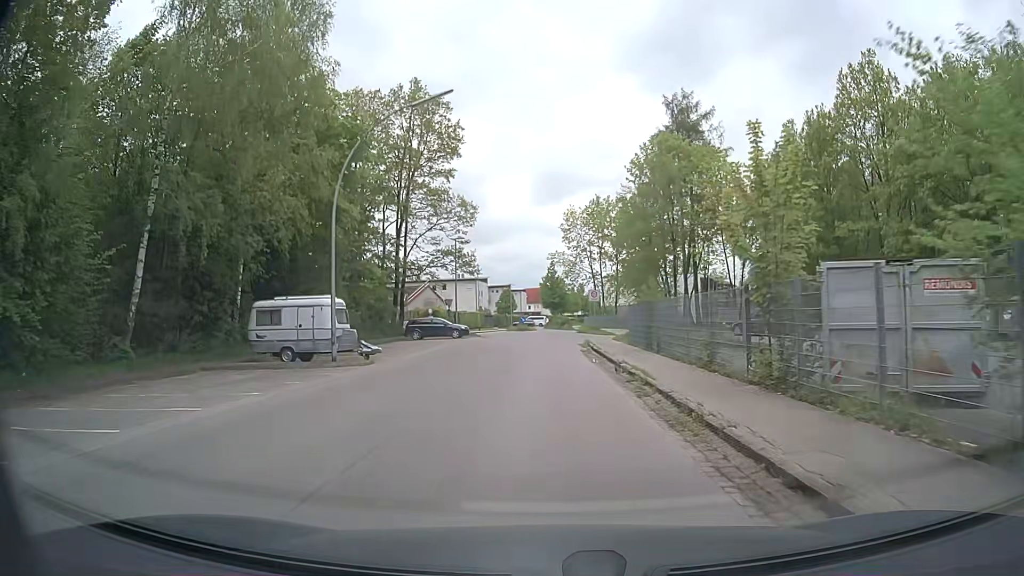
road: residential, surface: asphalt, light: Day
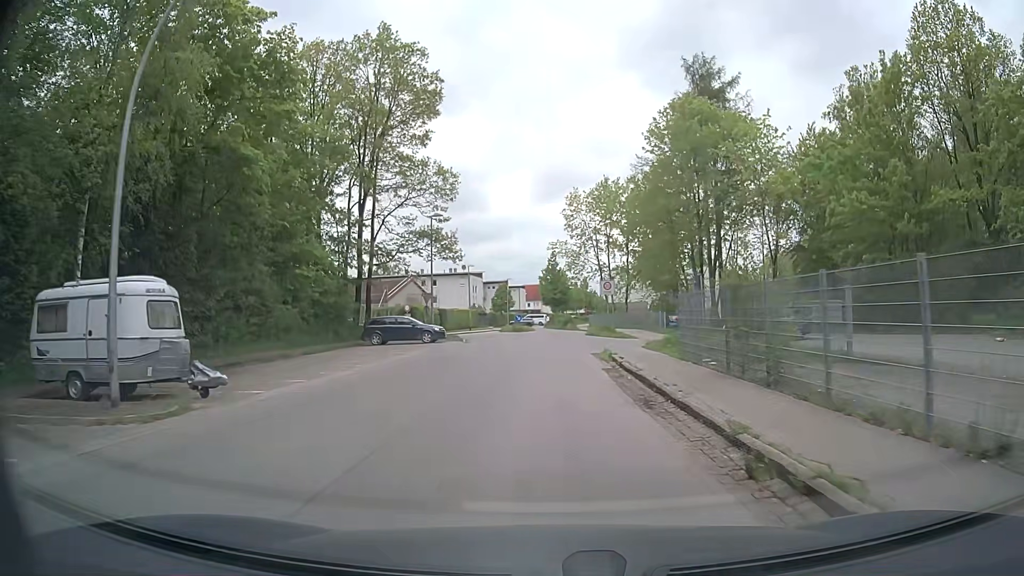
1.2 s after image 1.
(+0.1, +11.1) m; 0°
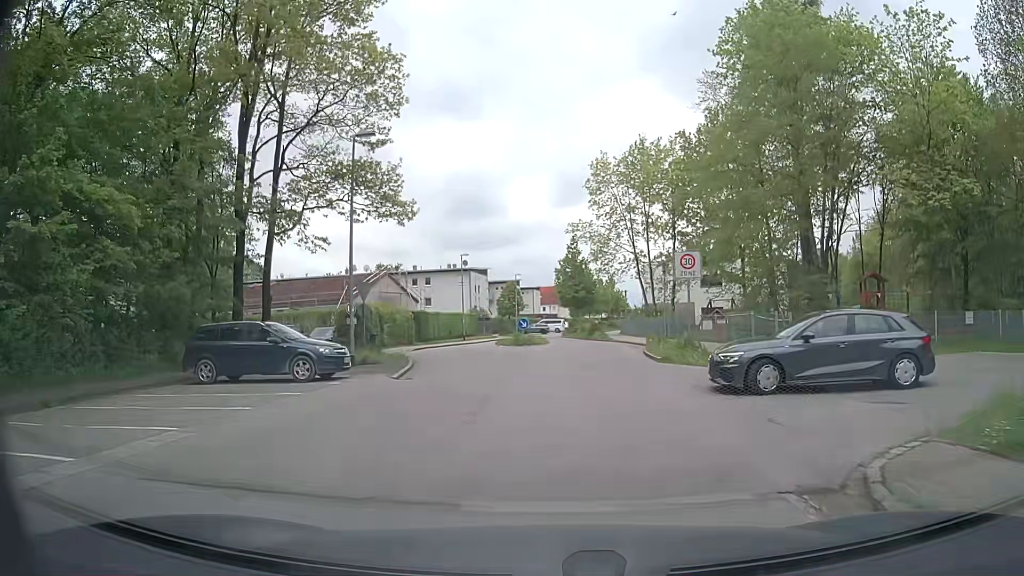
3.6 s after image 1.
(-0.1, +19.7) m; -1°
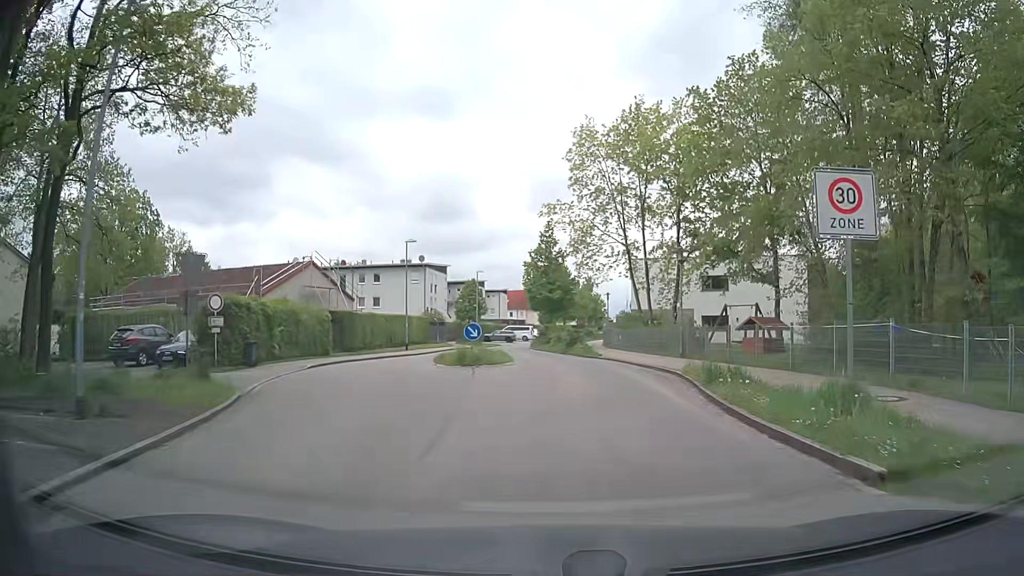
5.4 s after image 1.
(0.0, +12.7) m; +1°
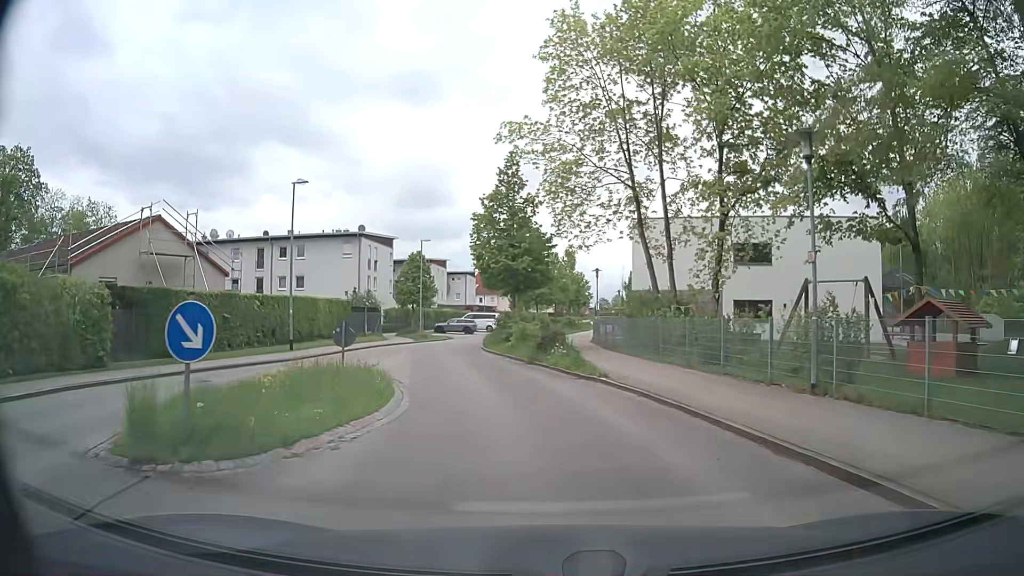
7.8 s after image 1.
(+1.0, +17.5) m; +4°
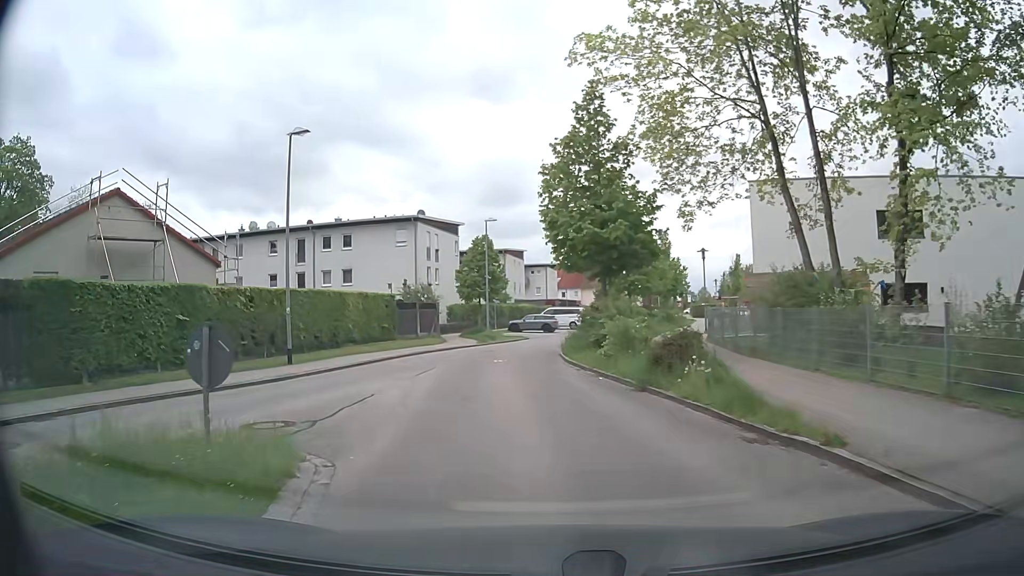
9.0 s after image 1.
(-0.6, +9.3) m; -8°
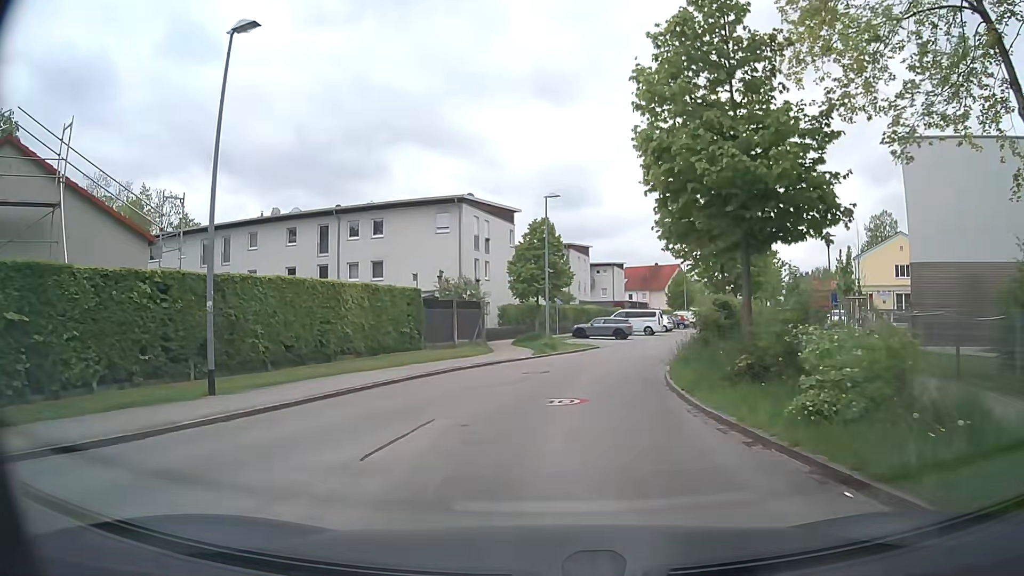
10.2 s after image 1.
(-0.6, +9.3) m; -6°
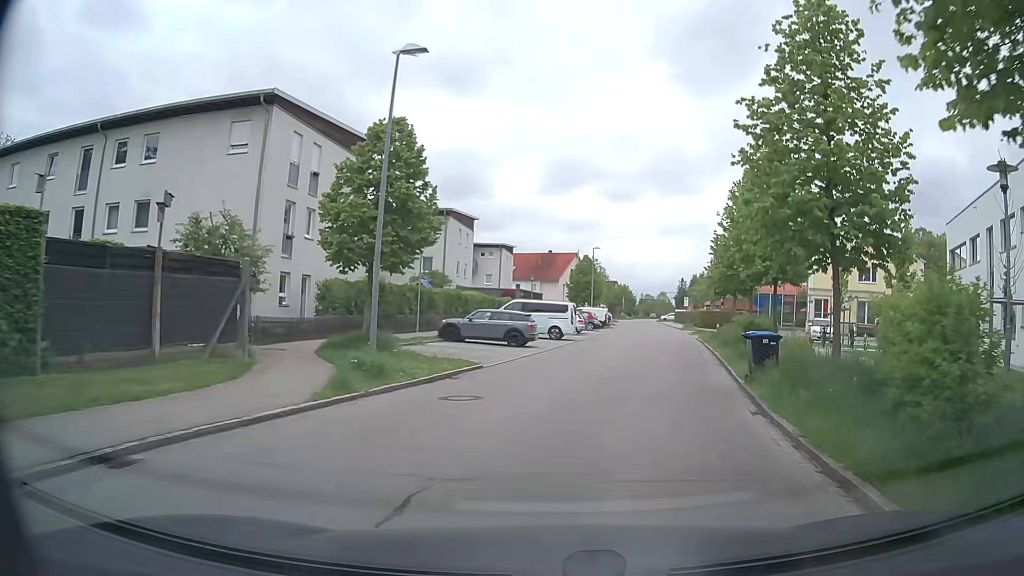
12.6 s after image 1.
(+1.0, +17.6) m; +11°
(+1, +10) (+3, +20) (+5, +30) (+7, +39) (+9, +49) (+10, +59) (+11, +69) (+12, +79) (+14, +89) (+14, +99) m
